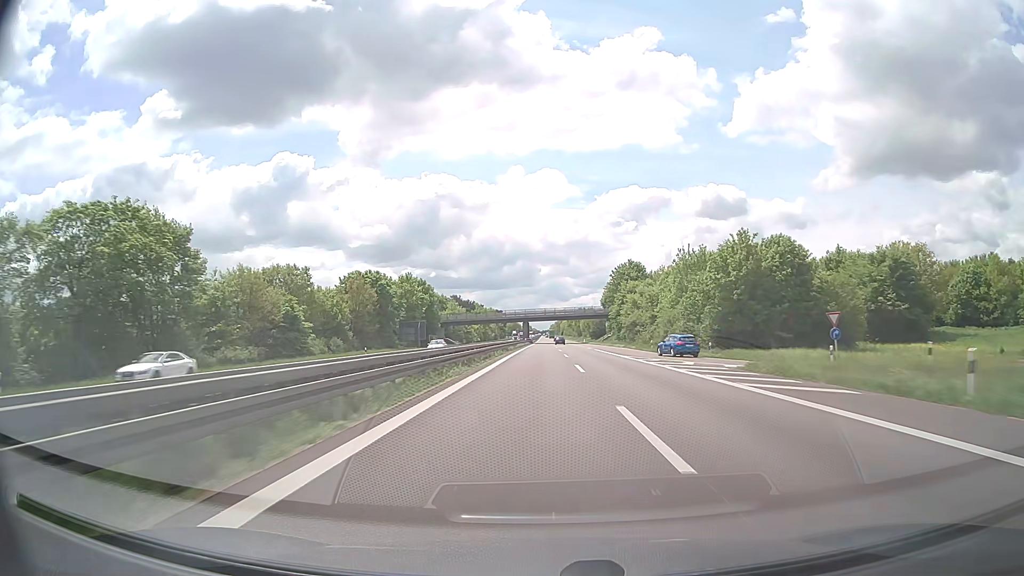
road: trunk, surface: asphalt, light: Day
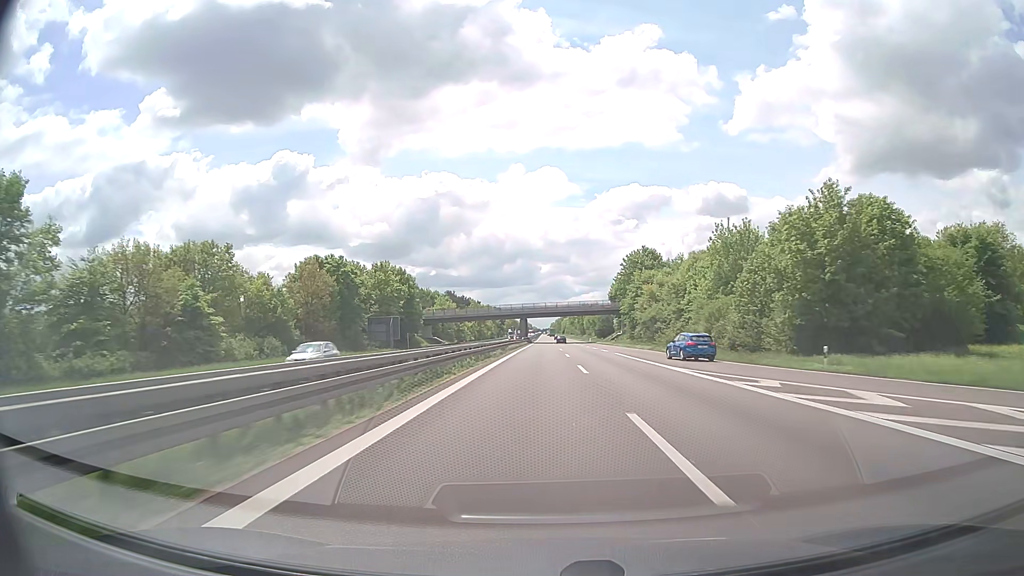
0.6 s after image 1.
(0.0, +19.3) m; 0°
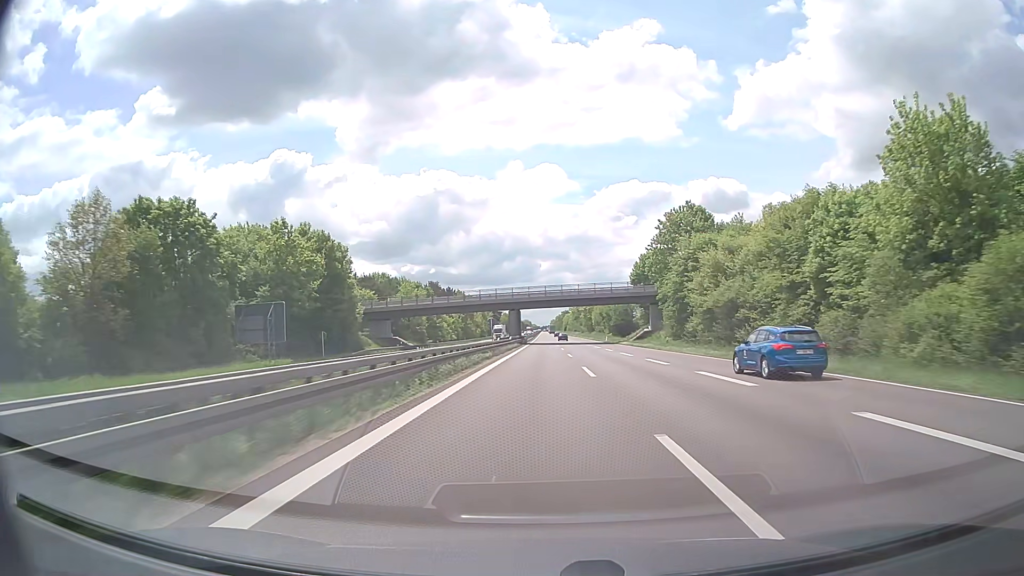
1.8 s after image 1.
(0.0, +38.9) m; 0°
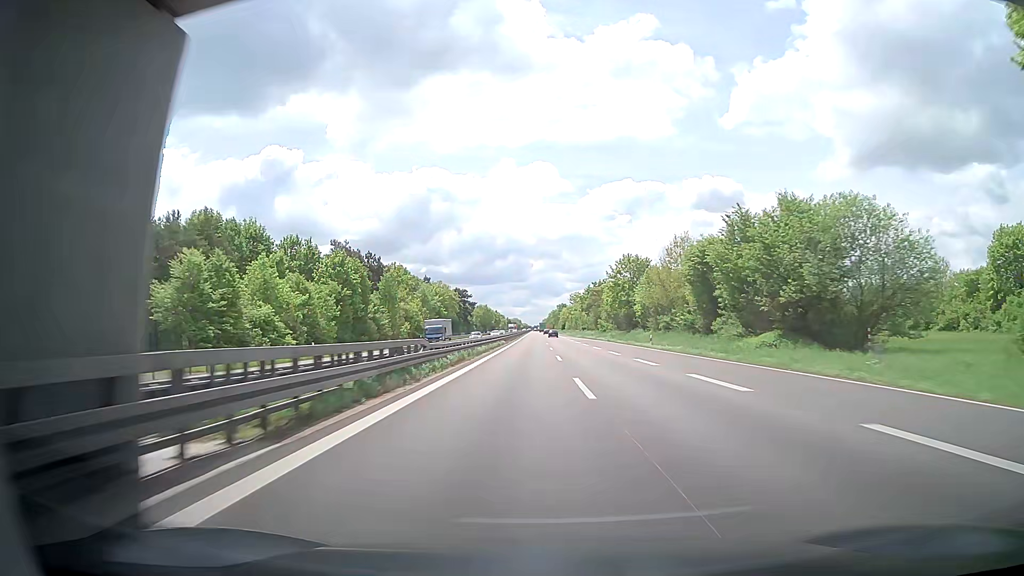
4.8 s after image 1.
(+0.3, +97.5) m; 0°
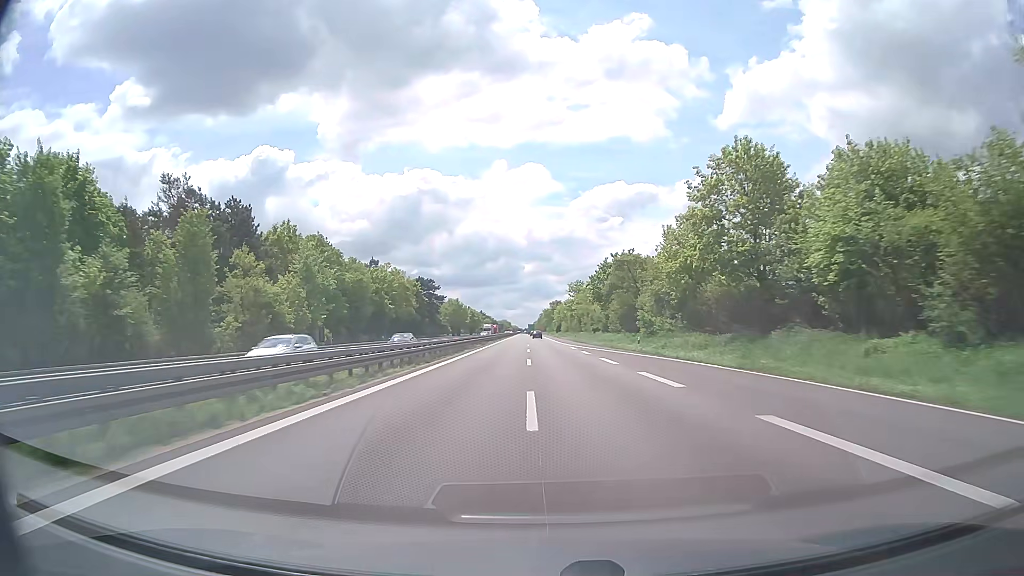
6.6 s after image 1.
(+0.8, +58.6) m; +1°
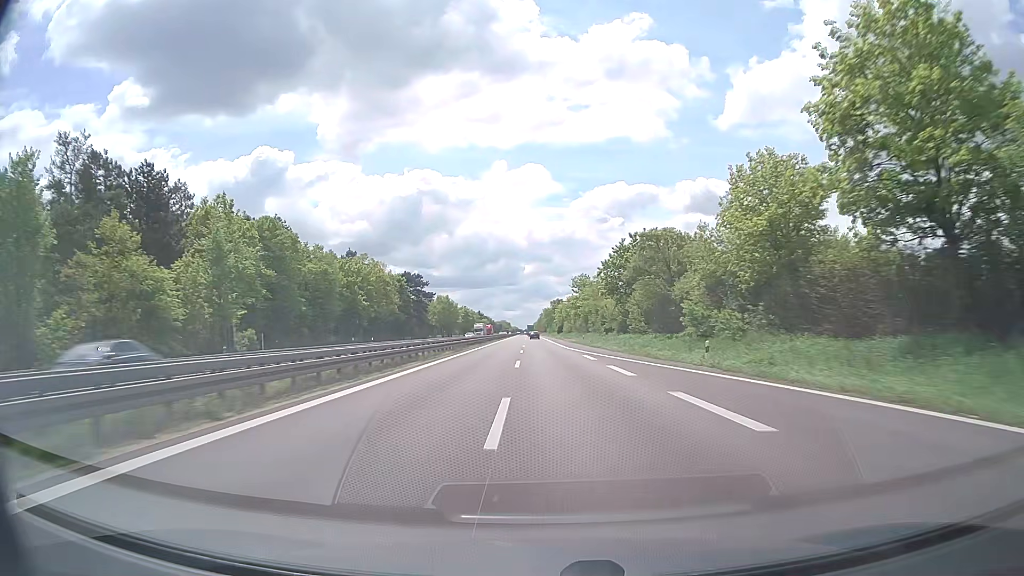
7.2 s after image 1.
(0.0, +19.5) m; 0°
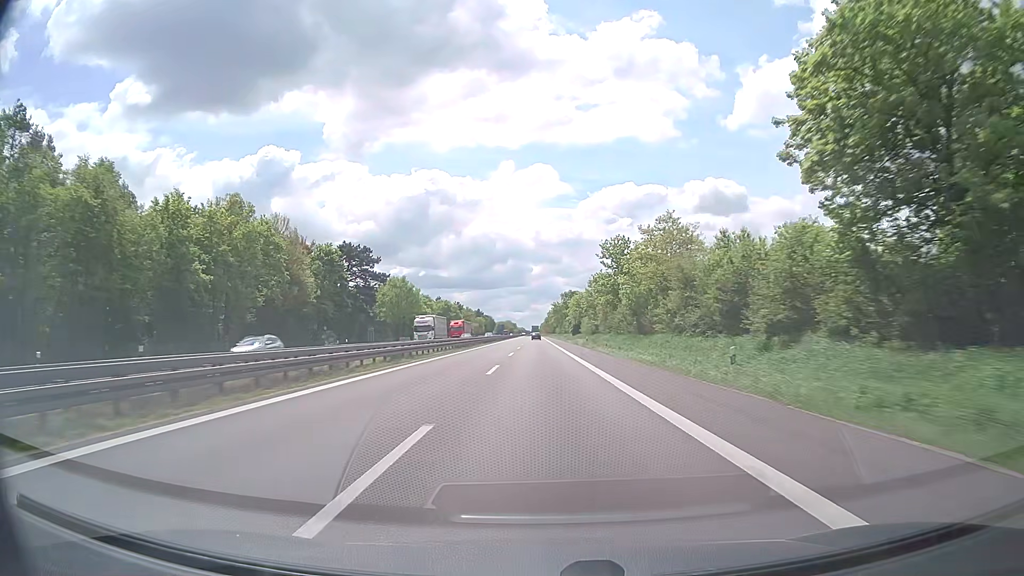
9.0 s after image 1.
(-0.4, +58.4) m; -1°
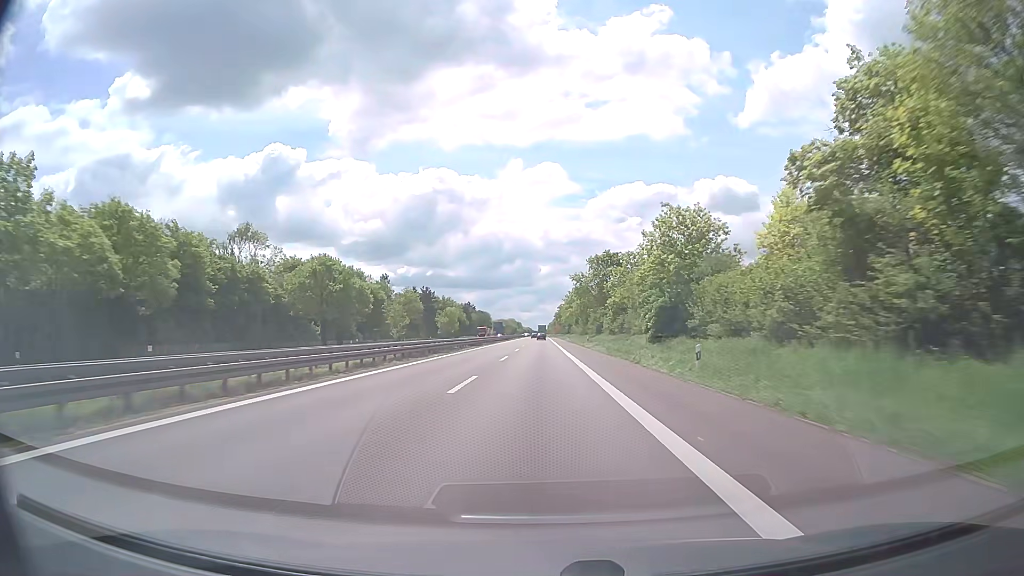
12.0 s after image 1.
(-0.6, +97.3) m; -1°
(0, +10) (0, +20) (0, +30) (0, +40) (0, +50) (0, +60) (0, +70) (0, +80) (0, +90) (0, +100) m
